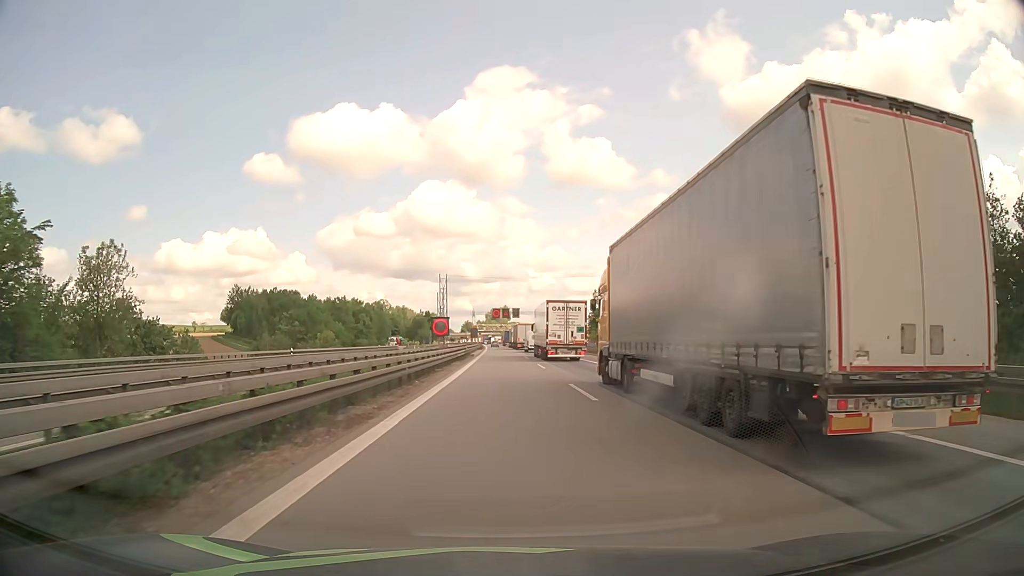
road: motorway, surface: asphalt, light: Day
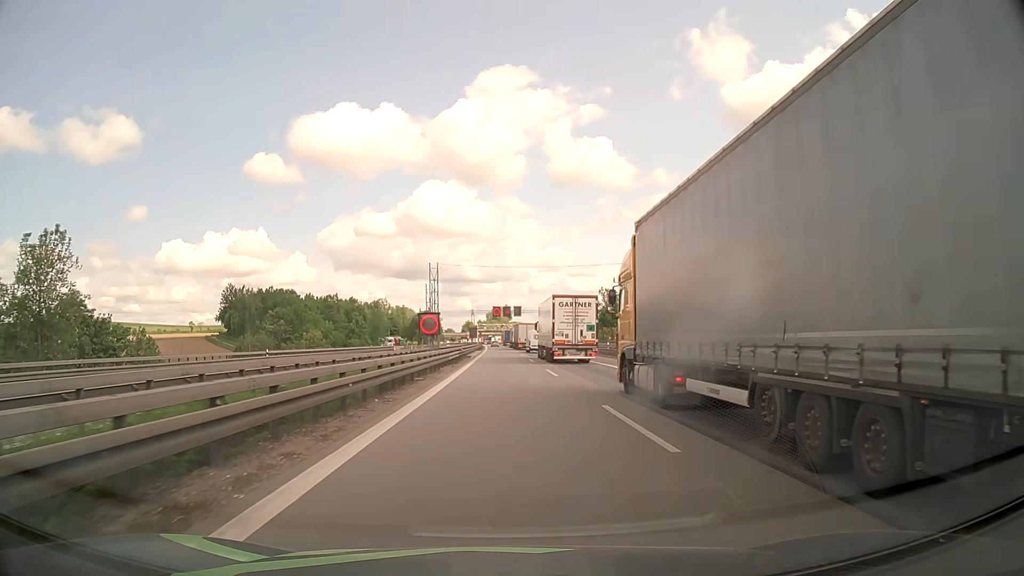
(0.0, +7.2) m; 0°
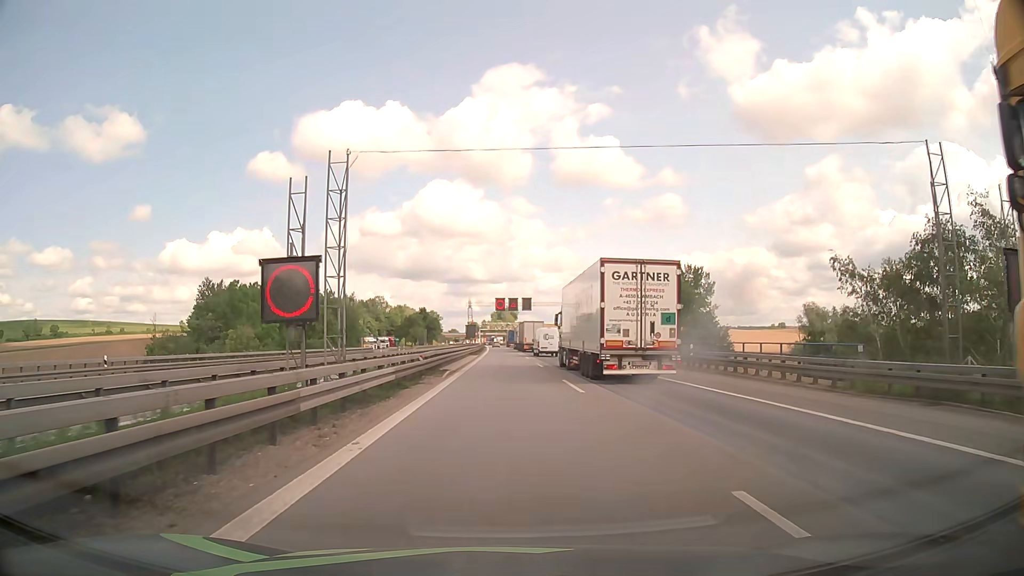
(-0.2, +26.1) m; -1°
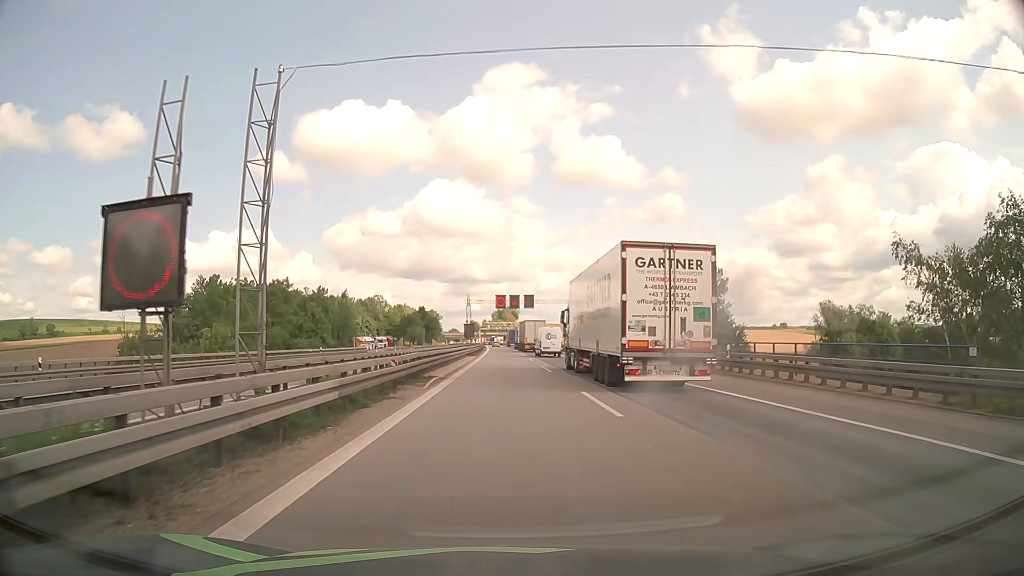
(0.0, +5.8) m; 0°
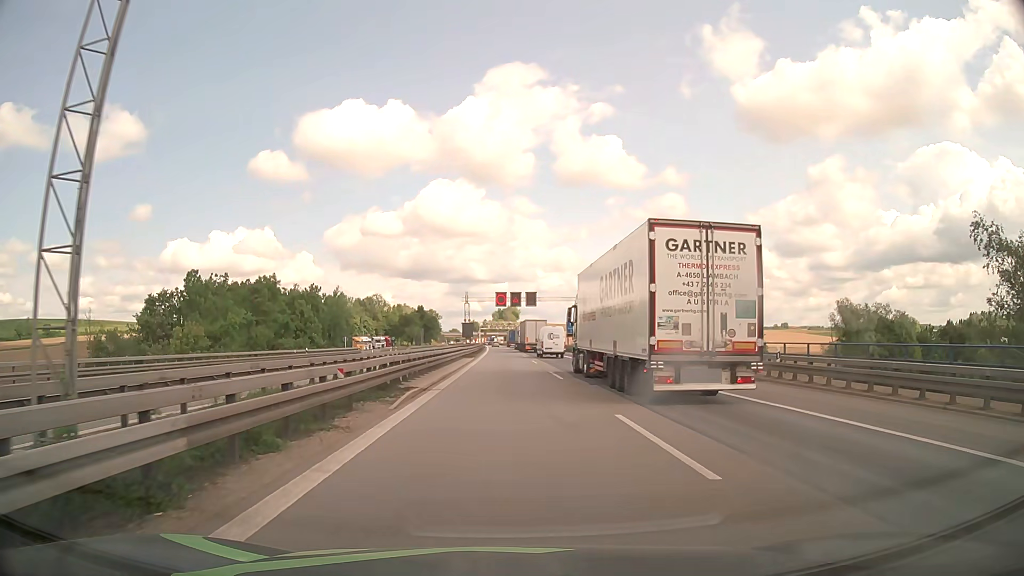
(0.0, +5.6) m; 0°
